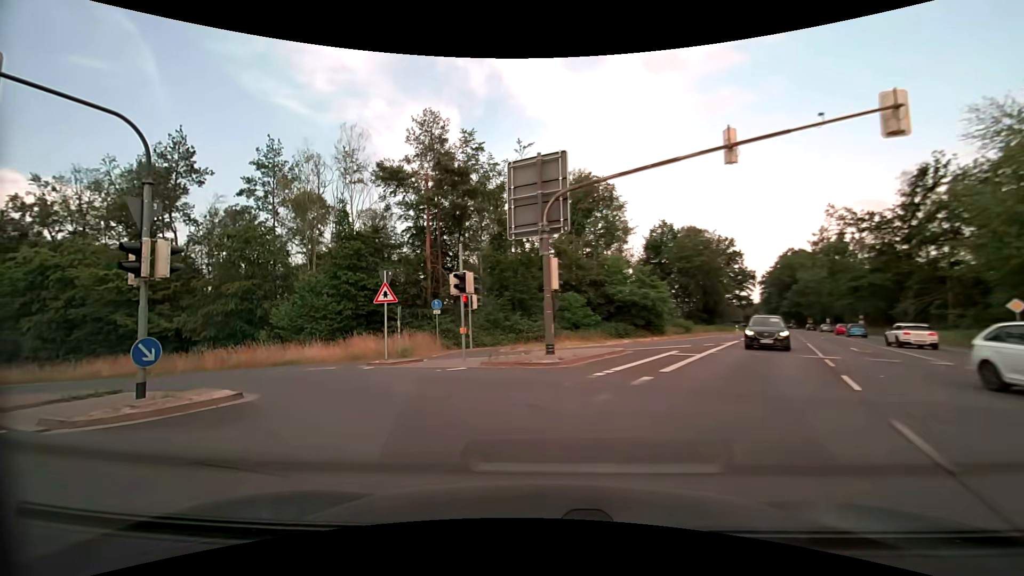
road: primary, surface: asphalt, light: Day
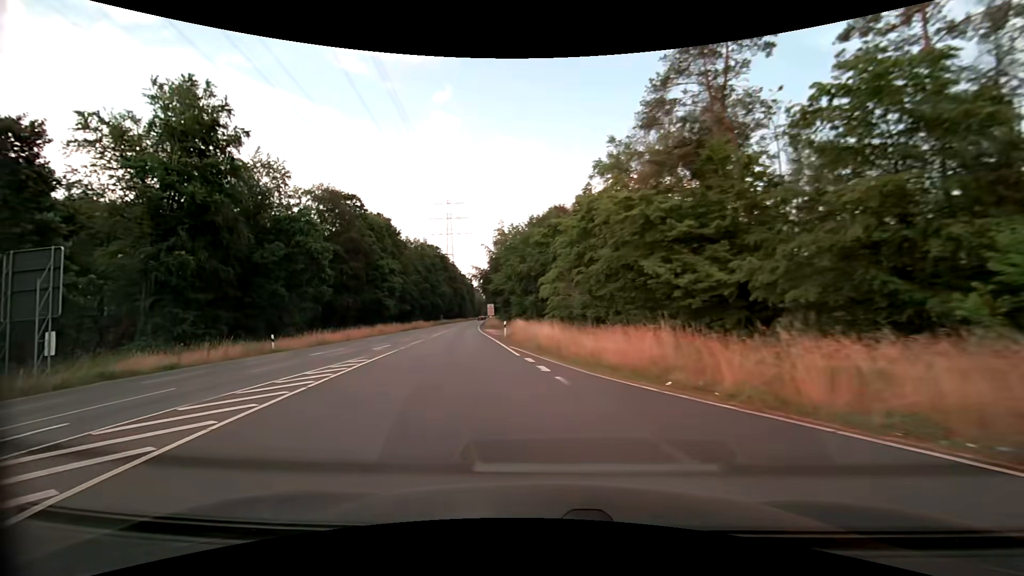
(-10.5, +18.2) m; -61°
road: secondary
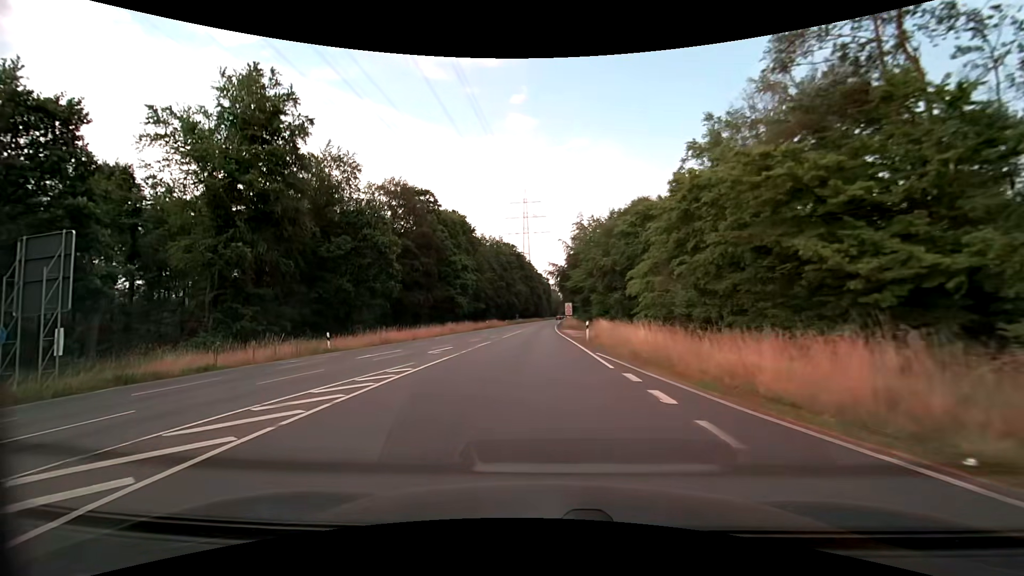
(-0.5, +5.0) m; -9°
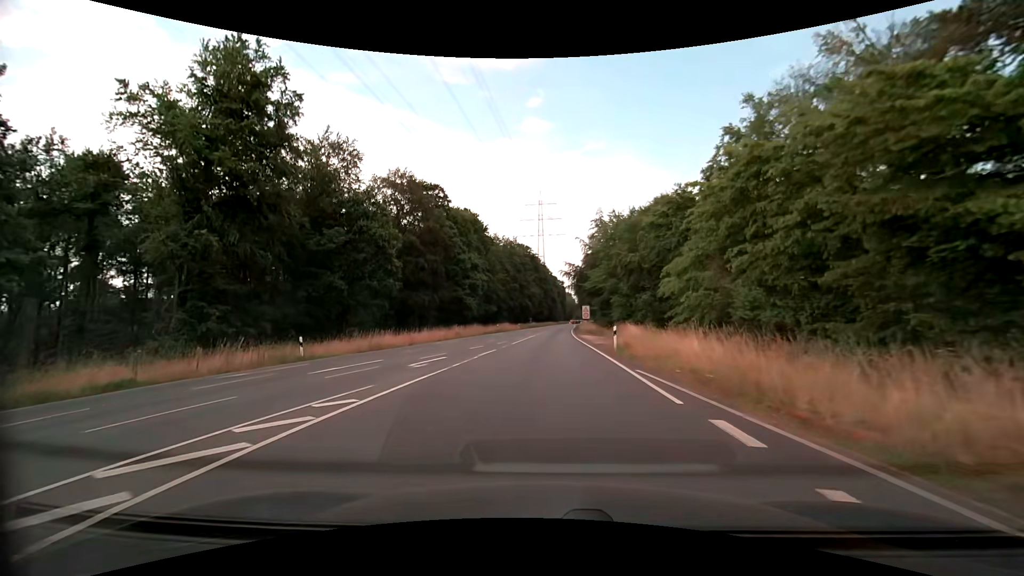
(-0.1, +5.4) m; -1°
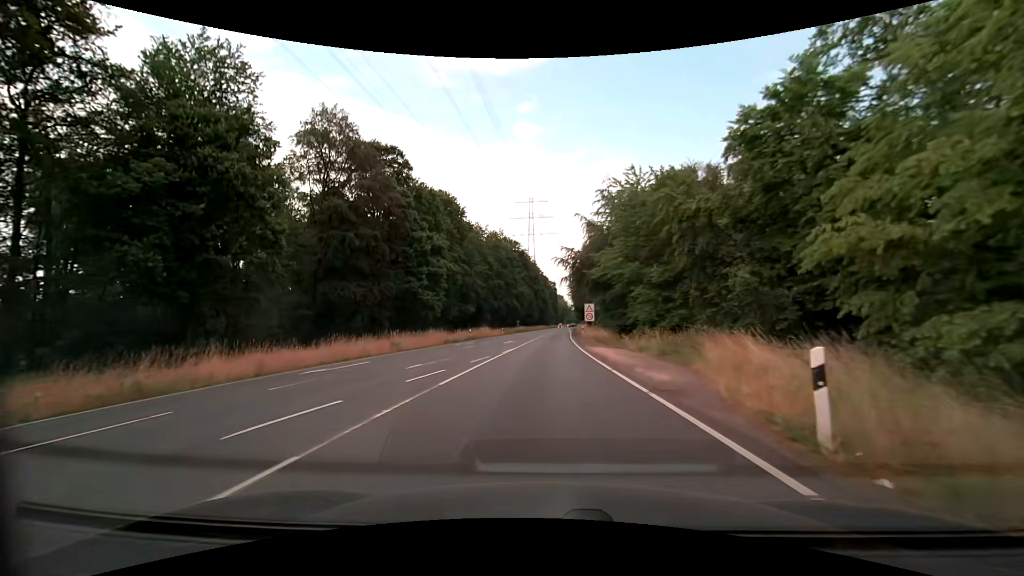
(+0.2, +19.0) m; +1°
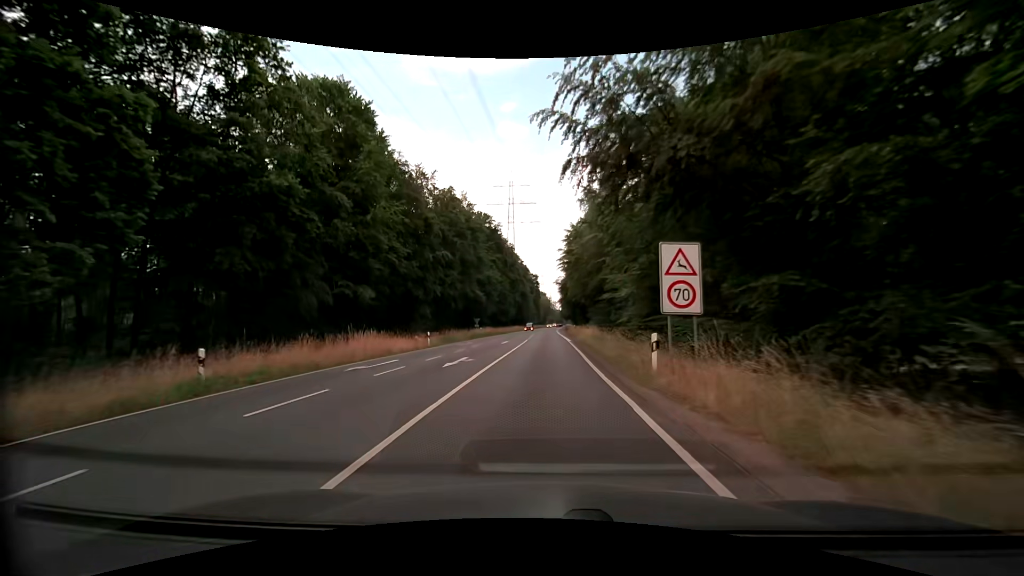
(+0.8, +40.1) m; +2°
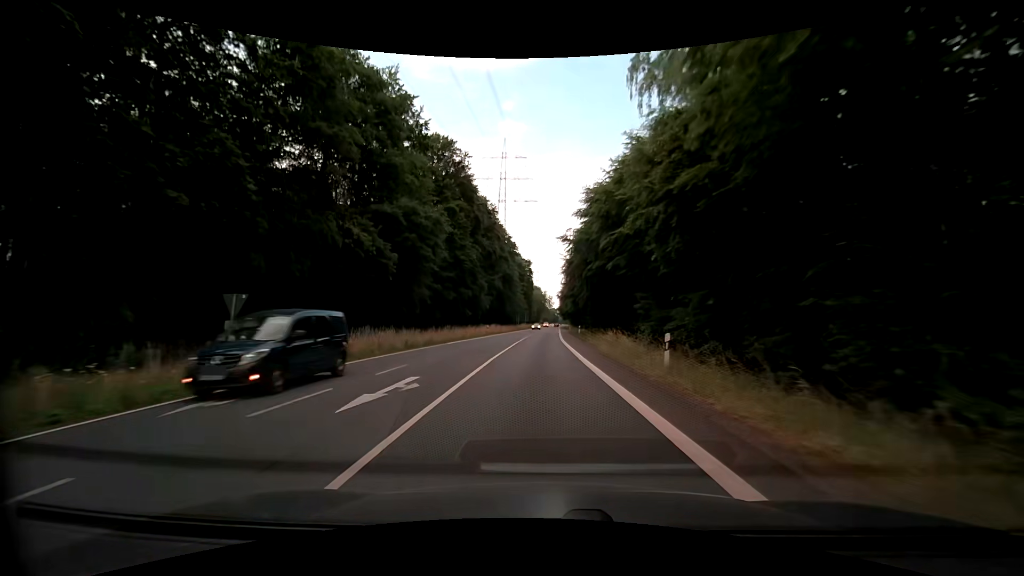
(+0.4, +49.1) m; +1°
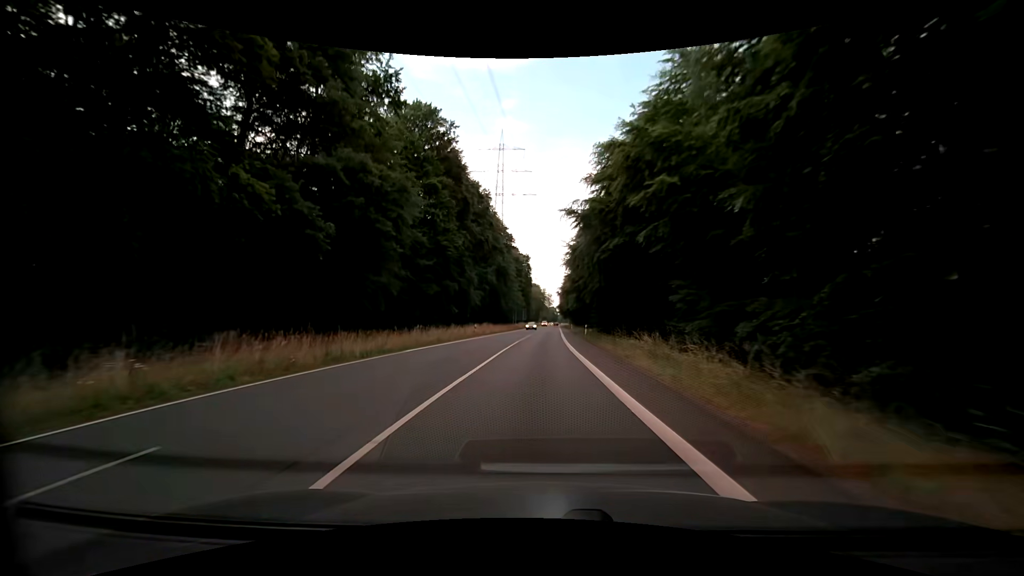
(+0.1, +10.8) m; 0°
(0, +10) (0, +20) (0, +30) (0, +40) (+1, +50) (+1, +60) (+1, +70) (+2, +80) (+2, +90) (+2, +100) m
